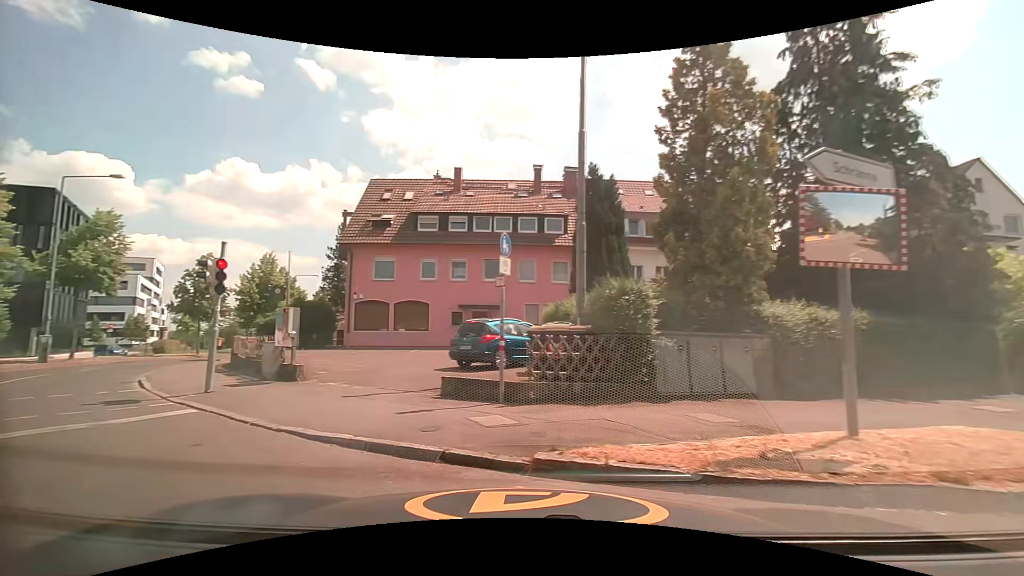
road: residential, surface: asphalt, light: Day
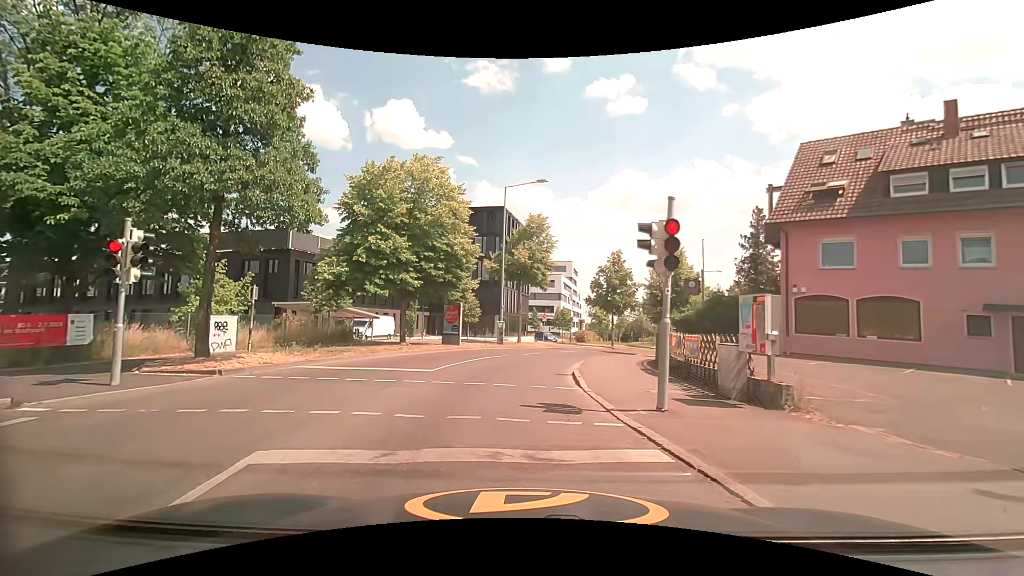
(-2.0, +4.6) m; -45°
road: tertiary
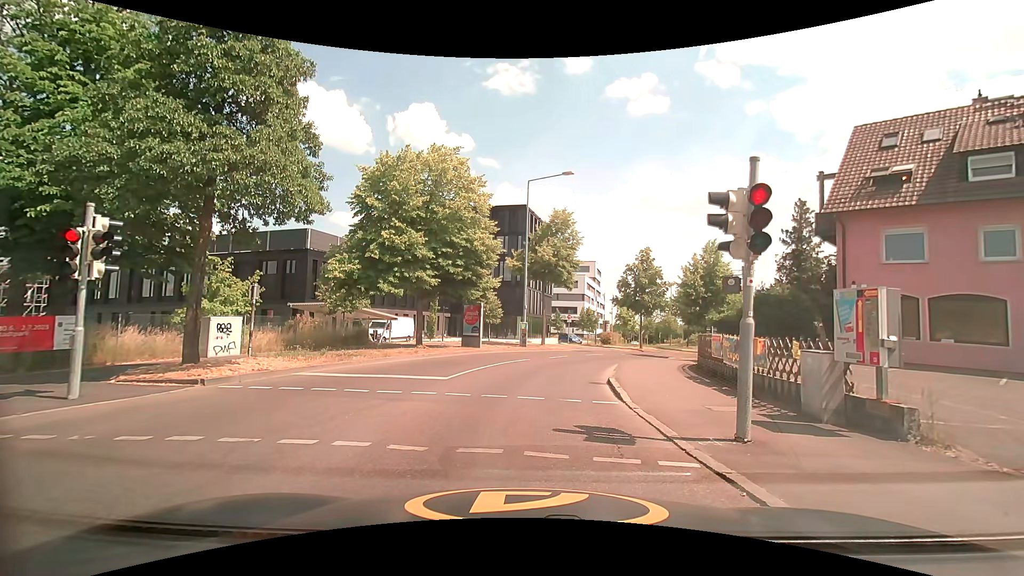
(0.0, +1.9) m; -2°
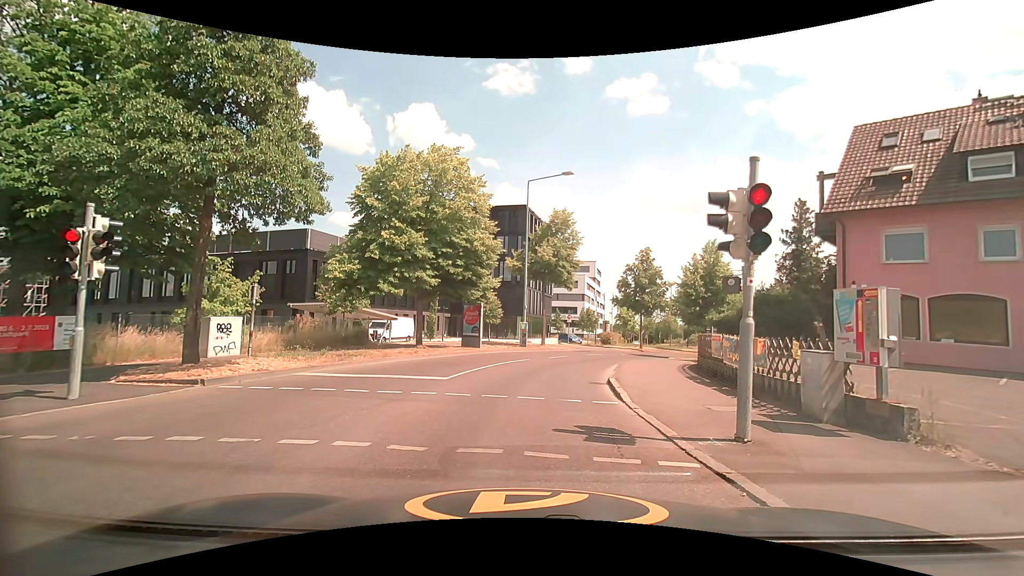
(0.0, 0.0) m; 0°
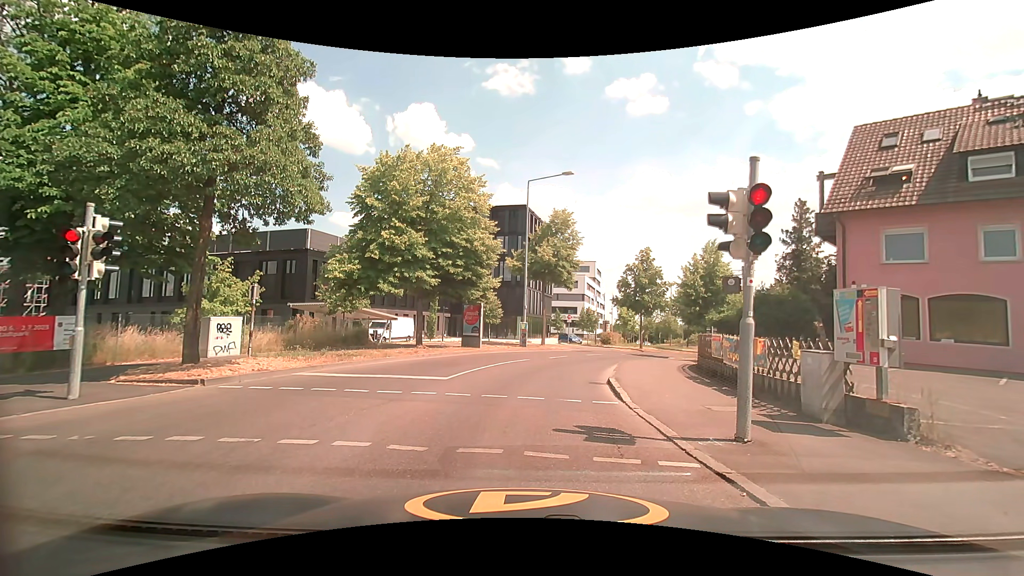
(0.0, 0.0) m; 0°
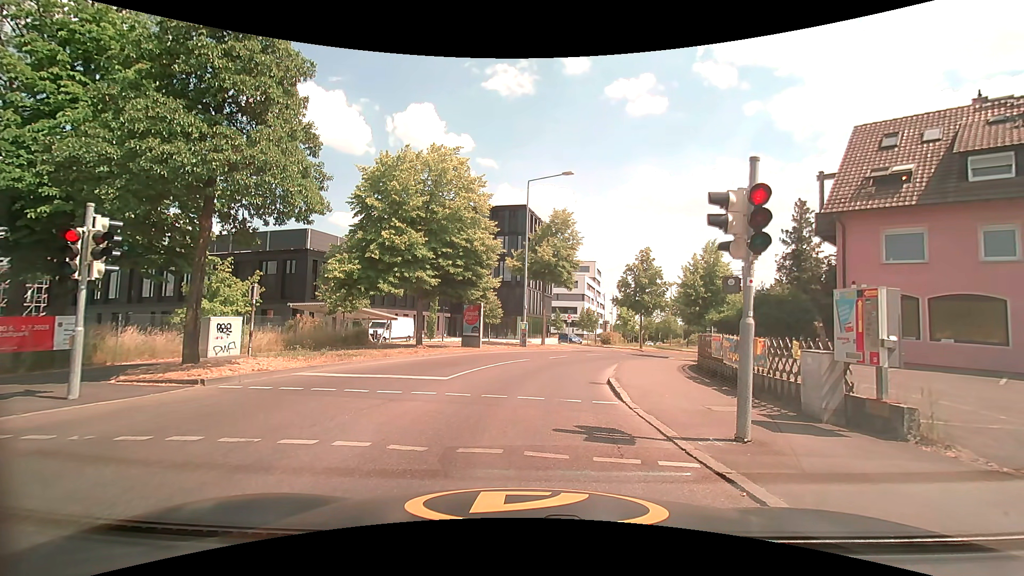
(0.0, 0.0) m; 0°
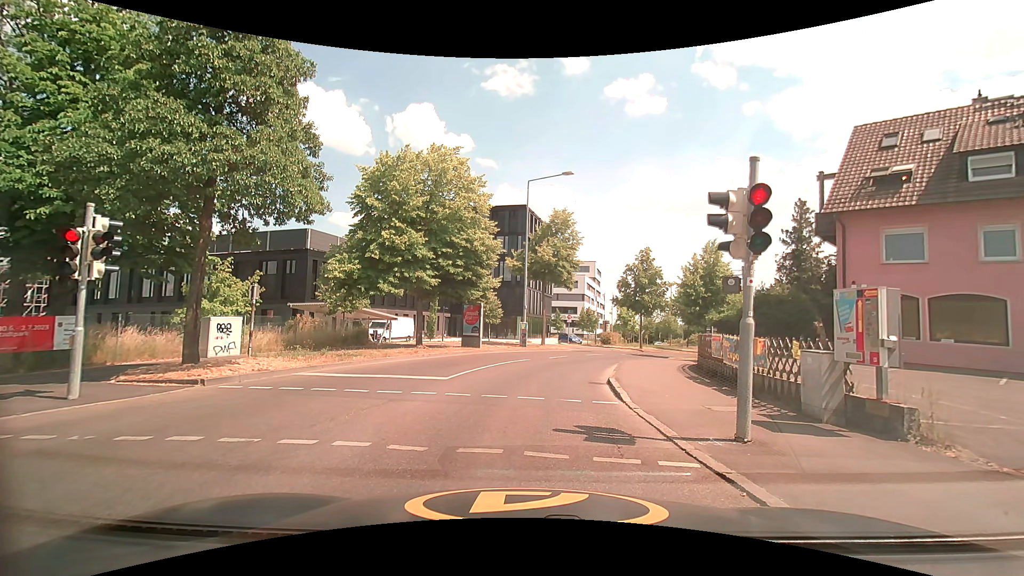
(0.0, 0.0) m; 0°
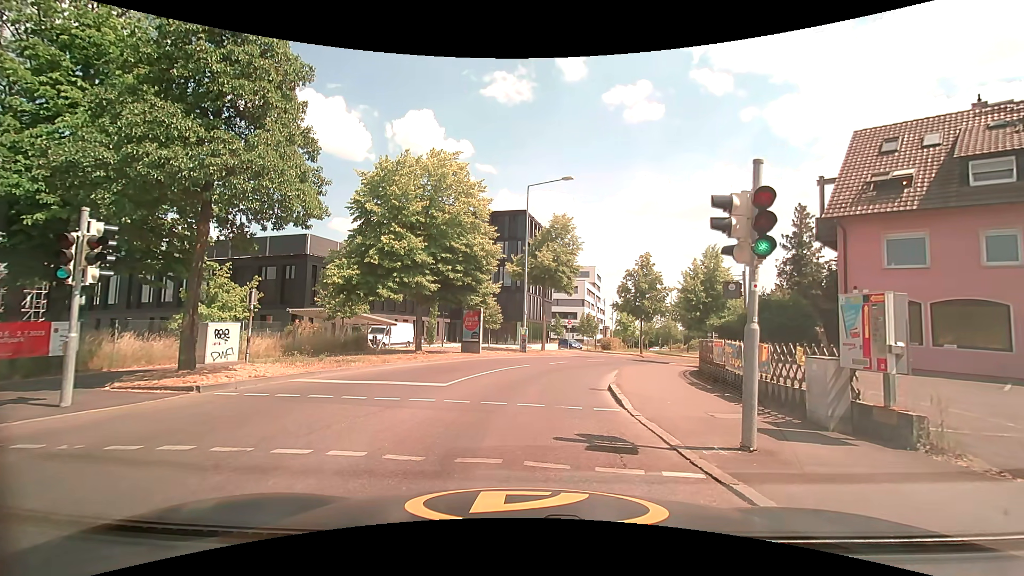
(0.0, +0.1) m; 0°
(0, +10) (+1, +20) (+4, +29) (+10, +38) (+16, +45) (+24, +52) (+31, +59) (+37, +67) (+40, +76) (+44, +86) m
